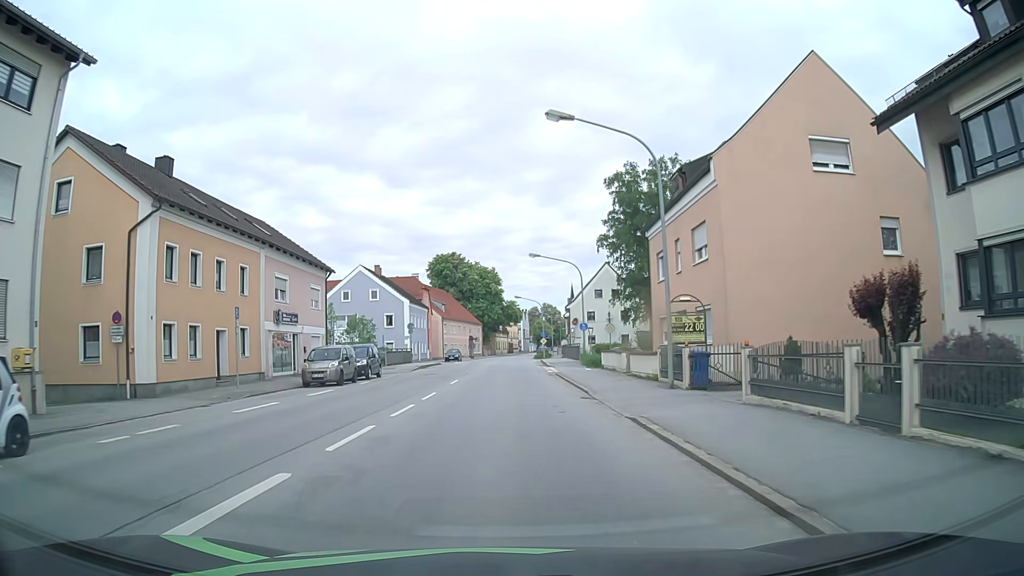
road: primary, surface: asphalt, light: Day
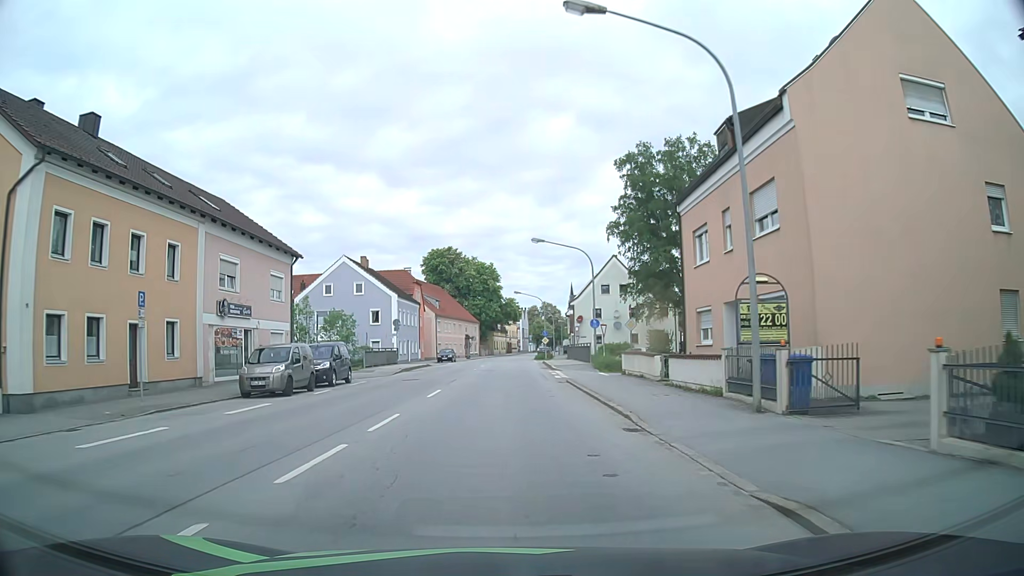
(0.0, +6.7) m; 0°
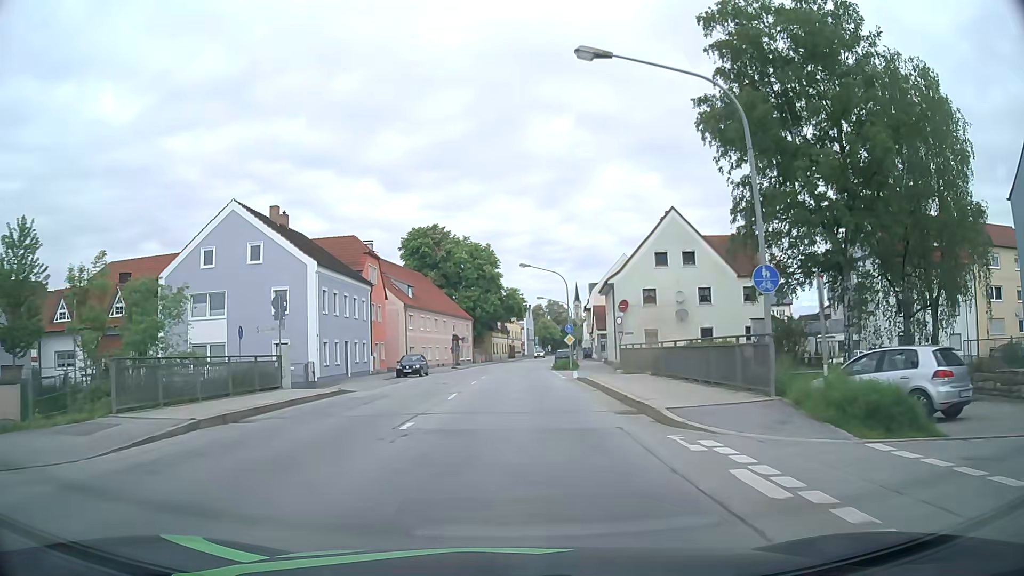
(+0.1, +27.2) m; 0°
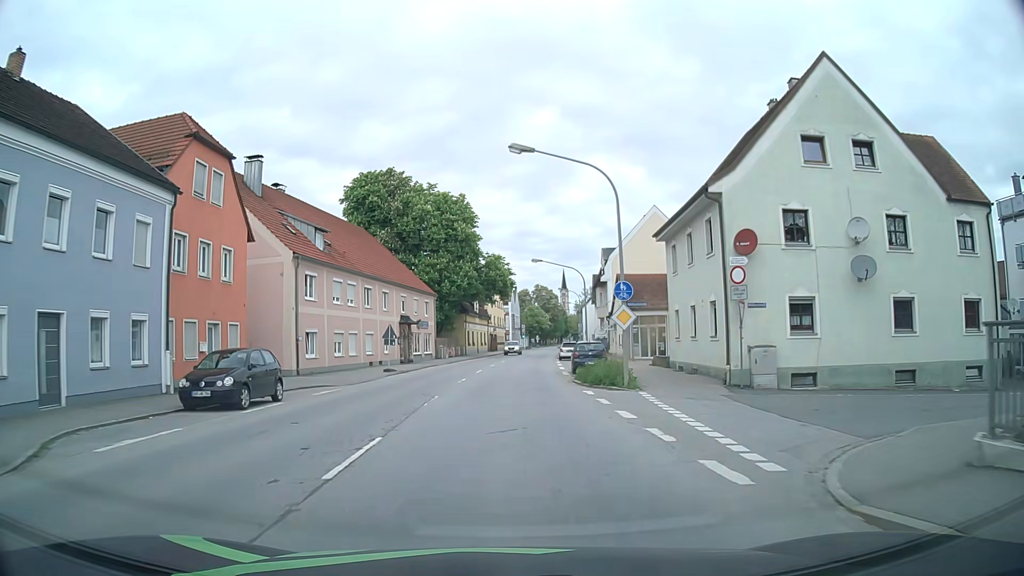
(+0.2, +27.5) m; +1°
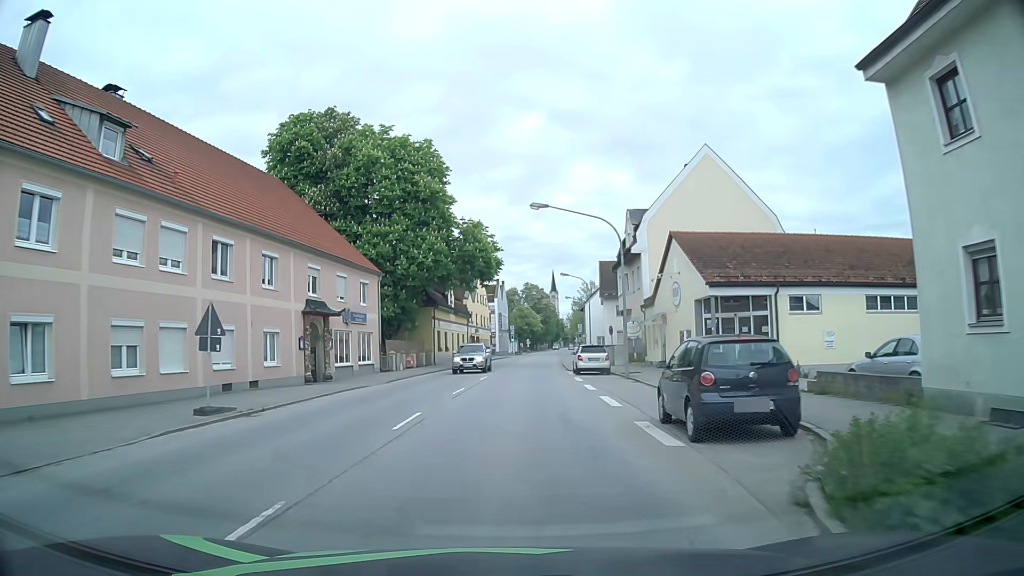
(+0.1, +21.1) m; +2°
(0, +10) (0, +20) (0, +30) (+1, +40) (+1, +50) (+2, +60) (+3, +70) (+4, +80) (+5, +90) (+6, +100) m
